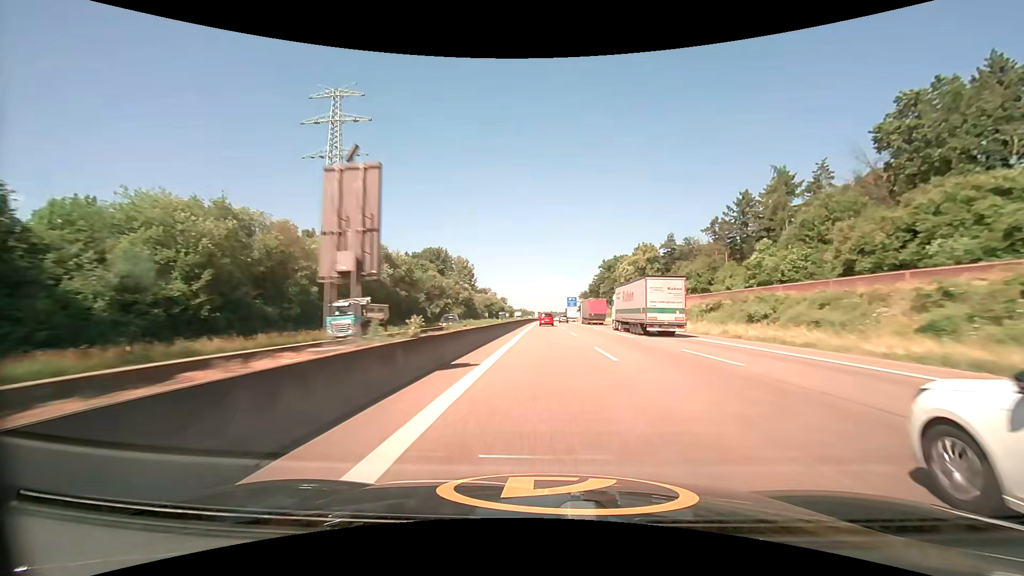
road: motorway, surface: asphalt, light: Day
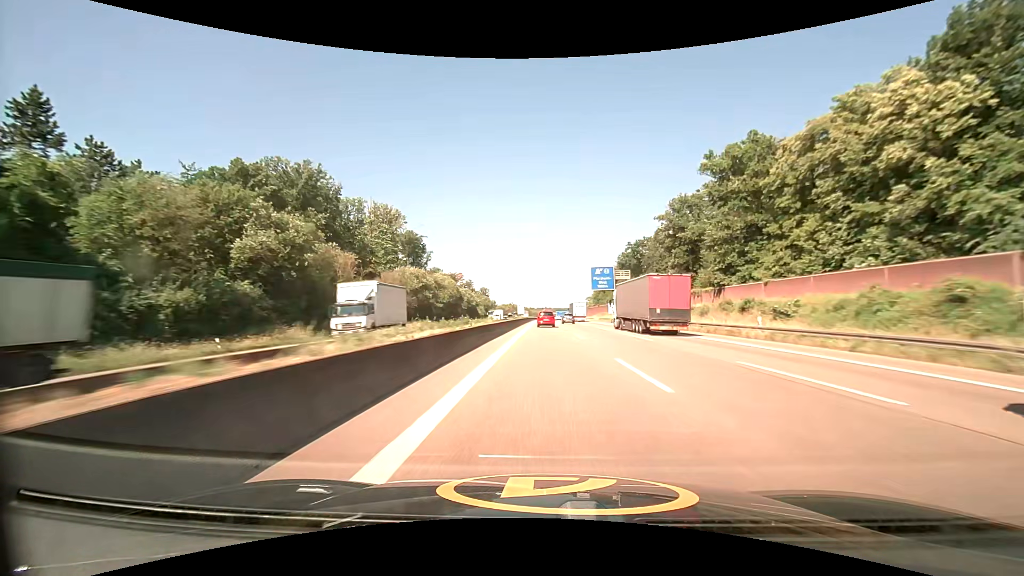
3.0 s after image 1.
(+0.7, +113.0) m; +1°
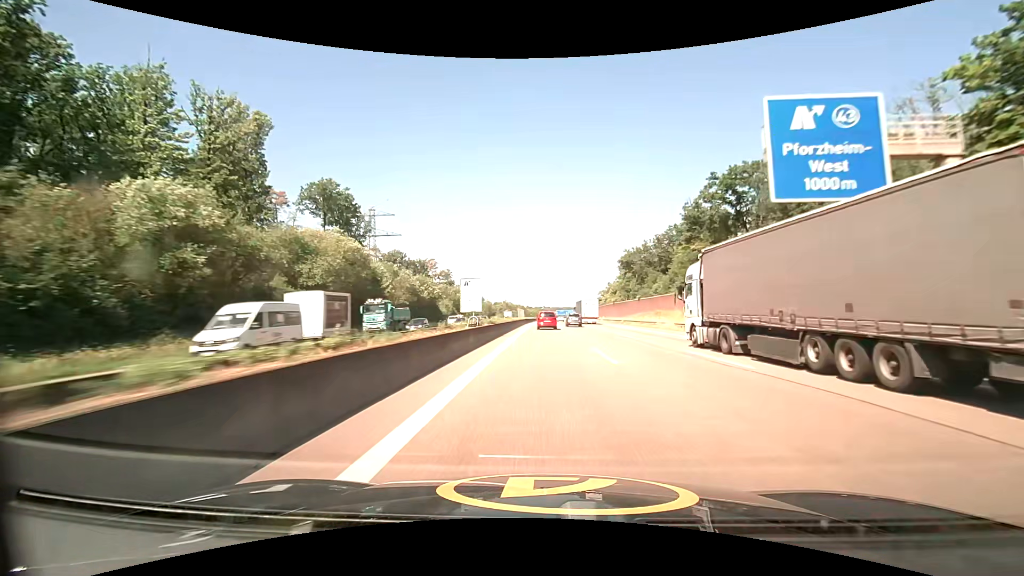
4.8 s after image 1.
(+0.3, +66.9) m; 0°
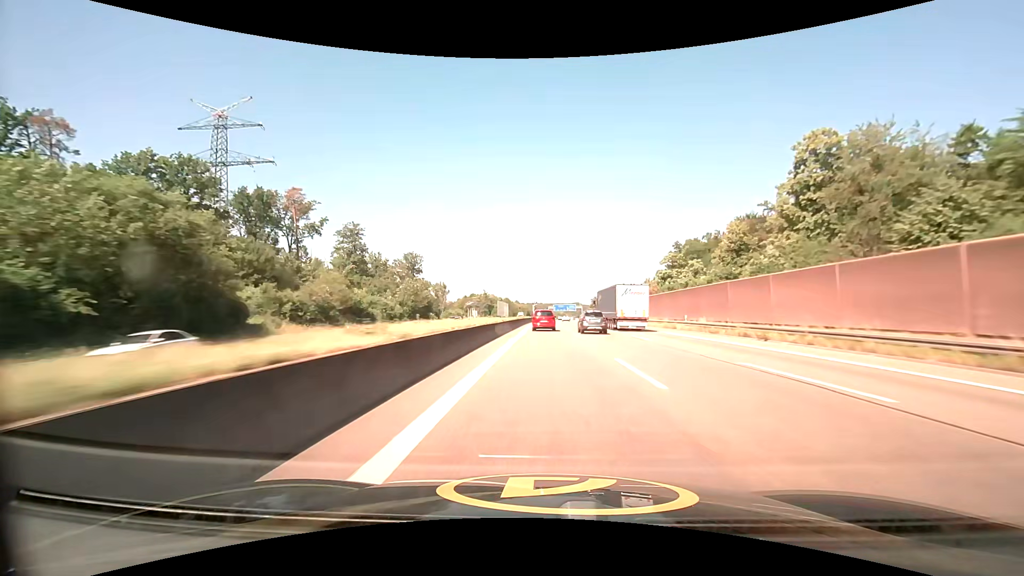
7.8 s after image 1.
(+0.6, +112.2) m; +1°
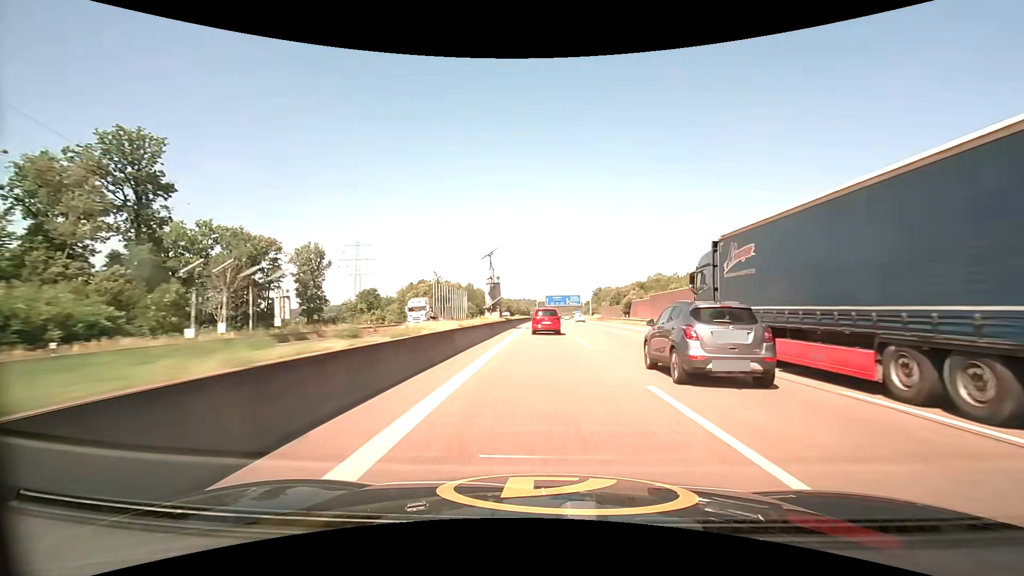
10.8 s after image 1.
(+1.5, +112.9) m; +1°
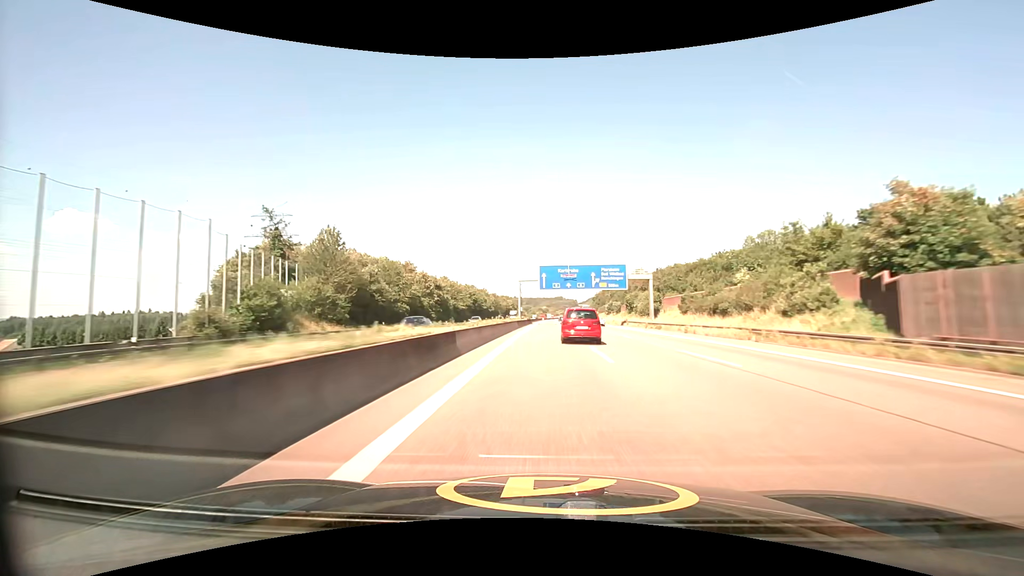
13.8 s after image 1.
(+1.0, +114.4) m; +1°
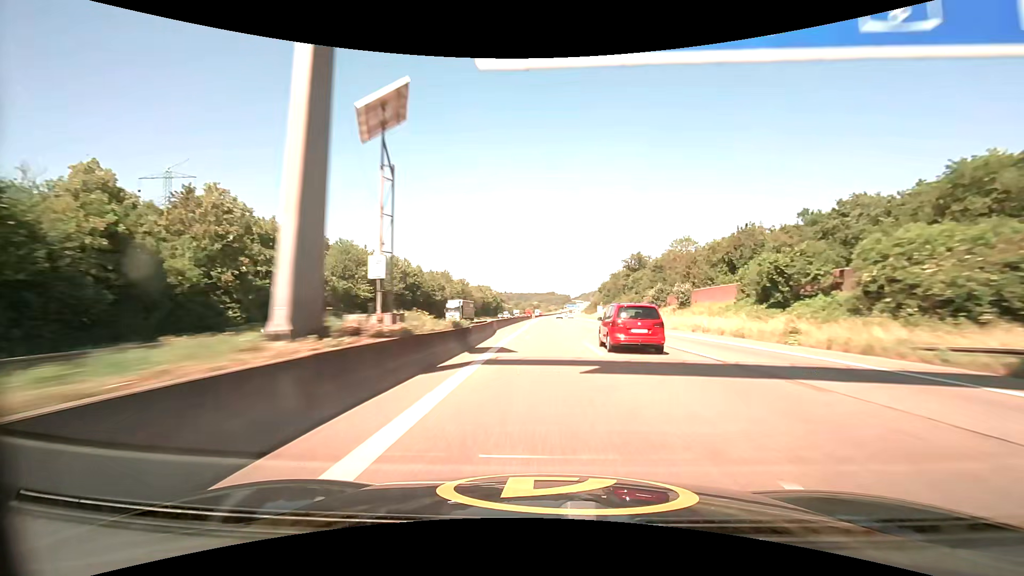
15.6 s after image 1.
(+0.7, +70.2) m; +1°
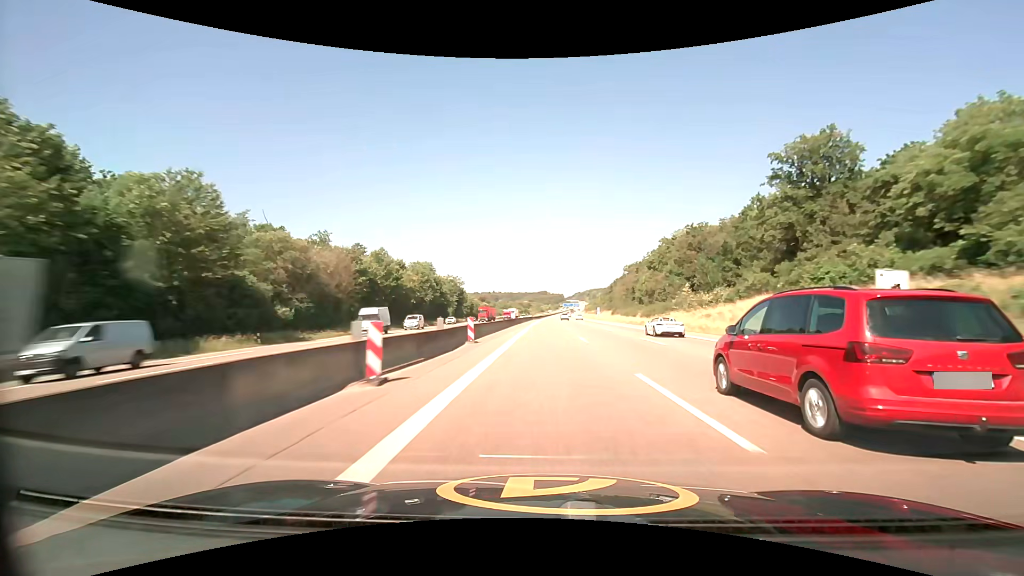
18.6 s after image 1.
(+1.0, +117.9) m; +1°
(0, +10) (0, +20) (0, +30) (0, +40) (0, +50) (0, +60) (0, +70) (+1, +80) (+1, +90) (+1, +100) m
